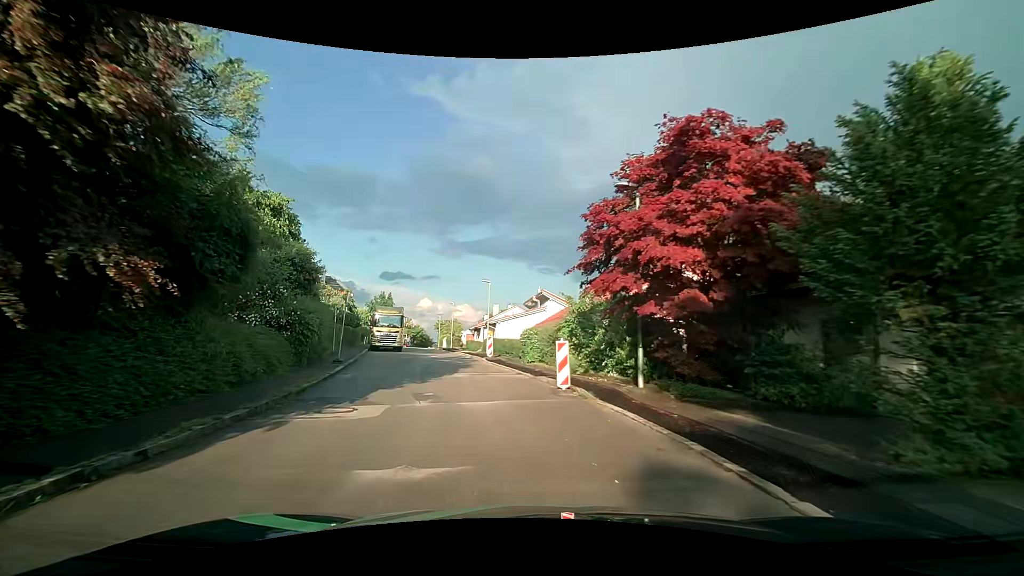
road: tertiary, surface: asphalt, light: Day
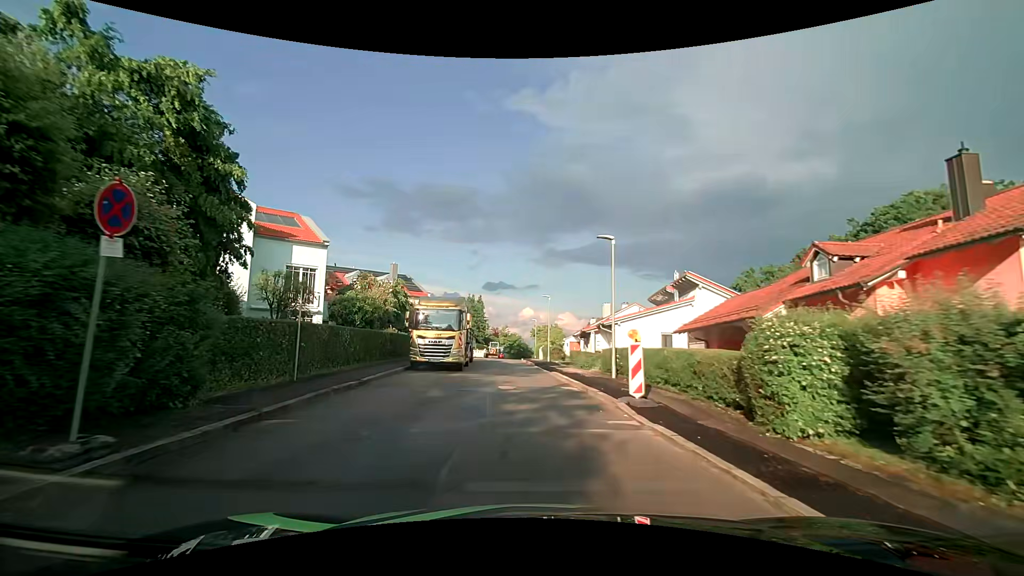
(-2.2, +16.8) m; -13°
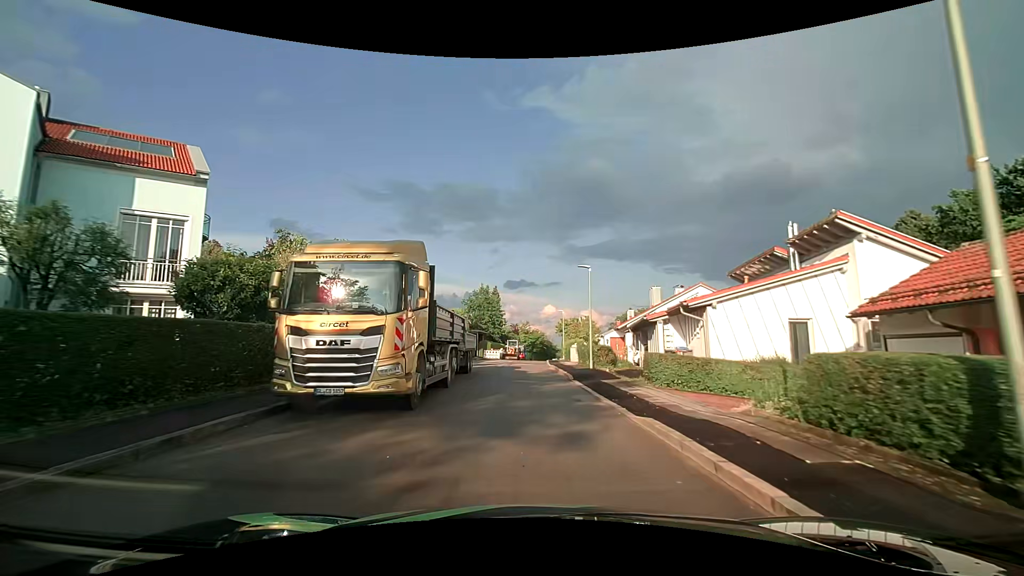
(-0.3, +13.9) m; -2°
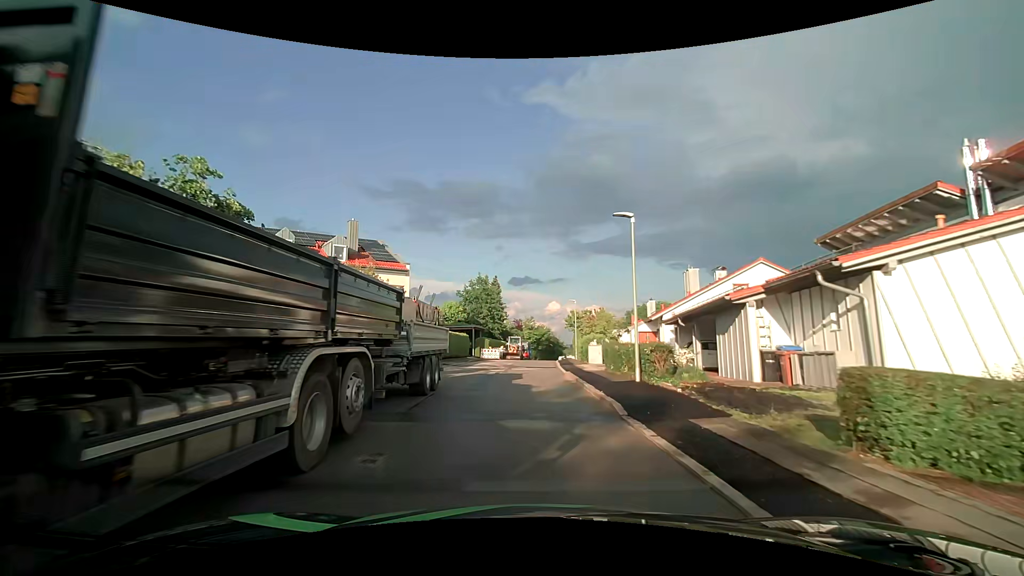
(0.0, +9.5) m; 0°
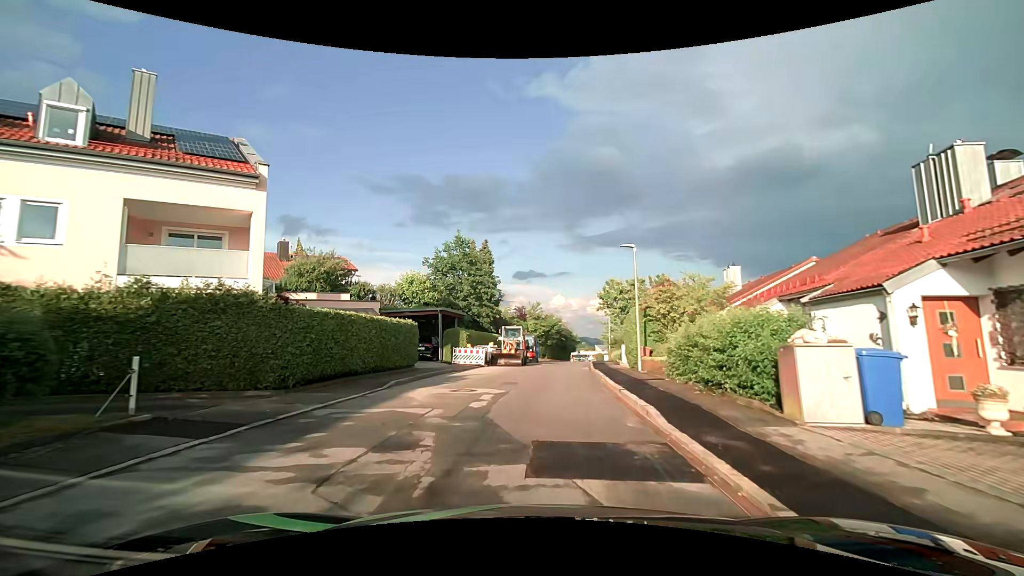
(-0.3, +23.2) m; -1°
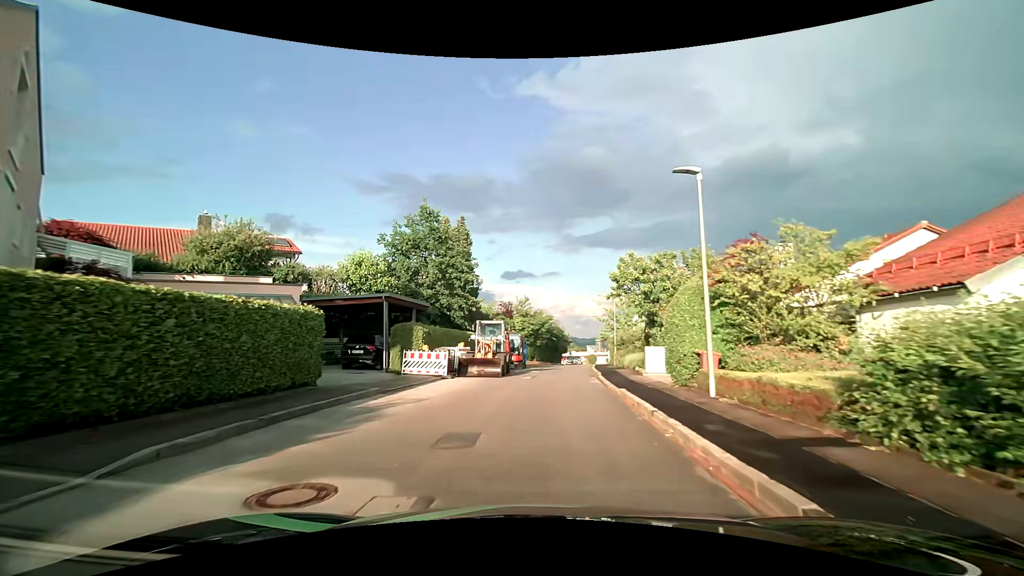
(+0.1, +9.4) m; +1°
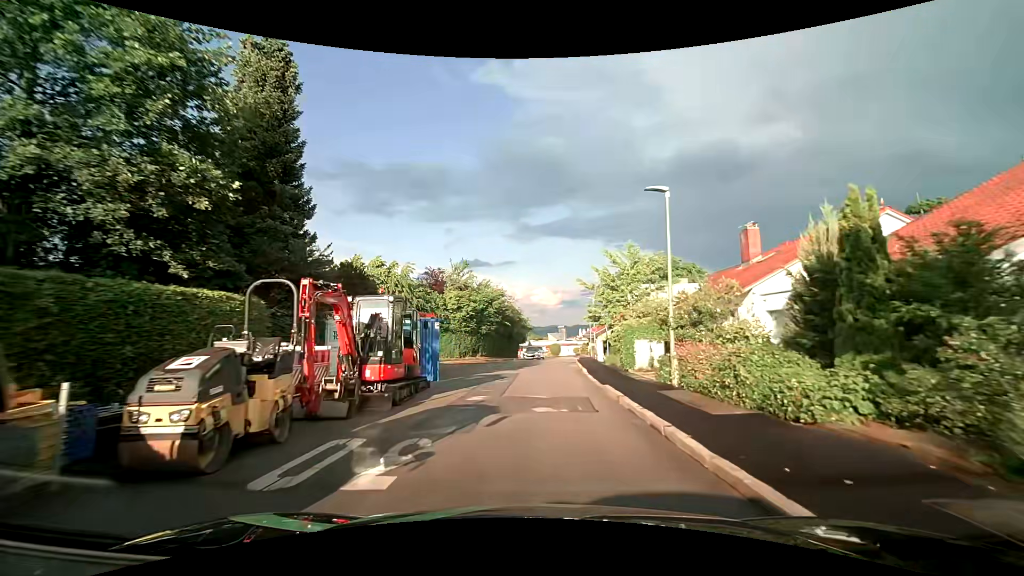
(+1.1, +24.0) m; +4°
